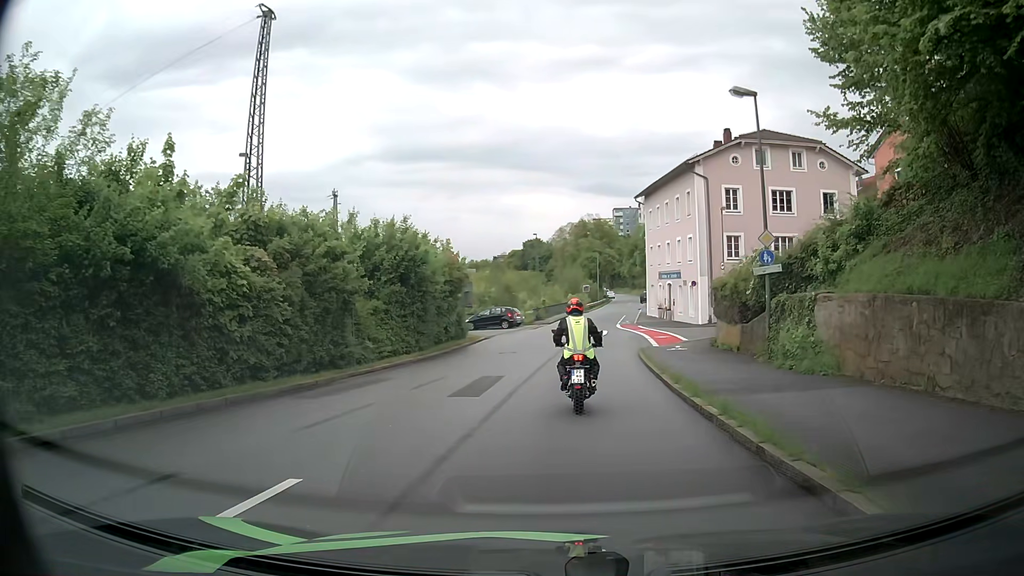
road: residential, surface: asphalt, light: Day
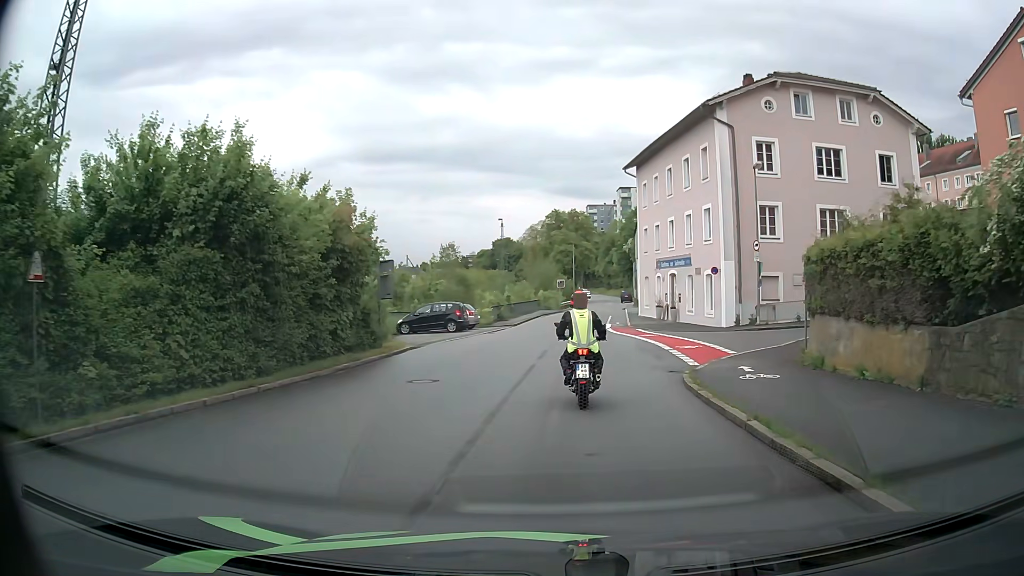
(+0.4, +14.0) m; +2°
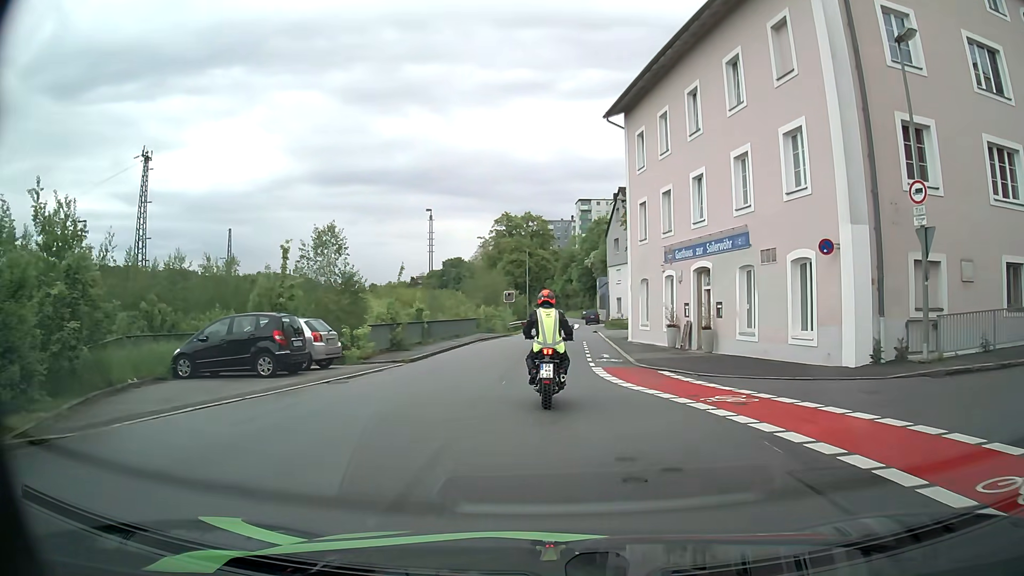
(+0.8, +19.1) m; +4°
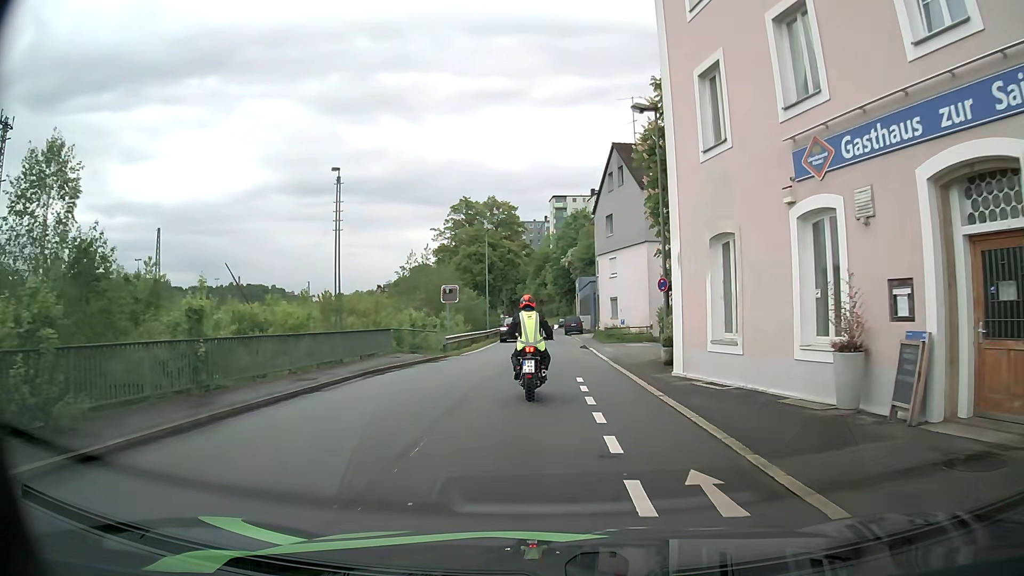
(+0.4, +18.2) m; +2°
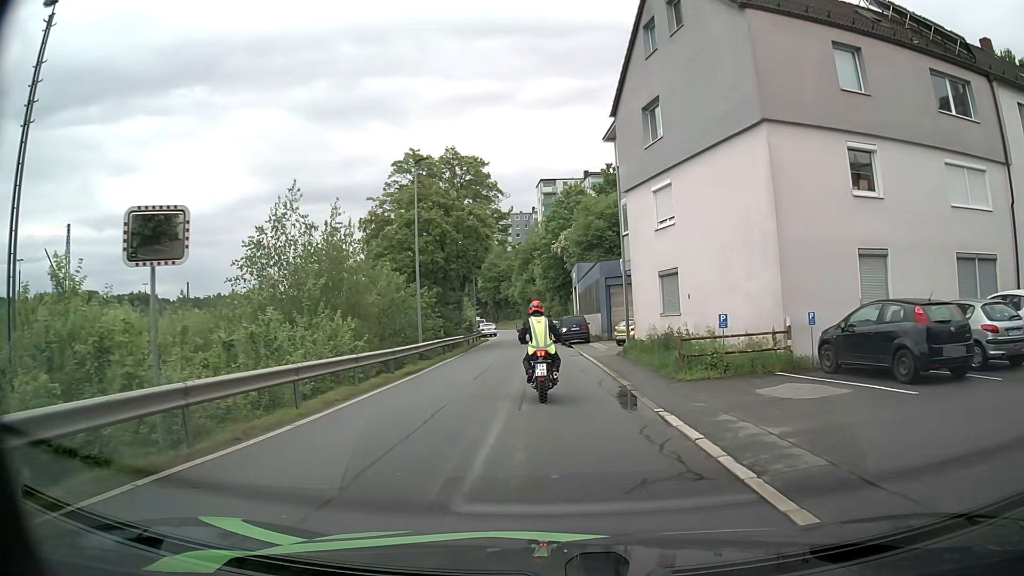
(0.0, +23.8) m; 0°
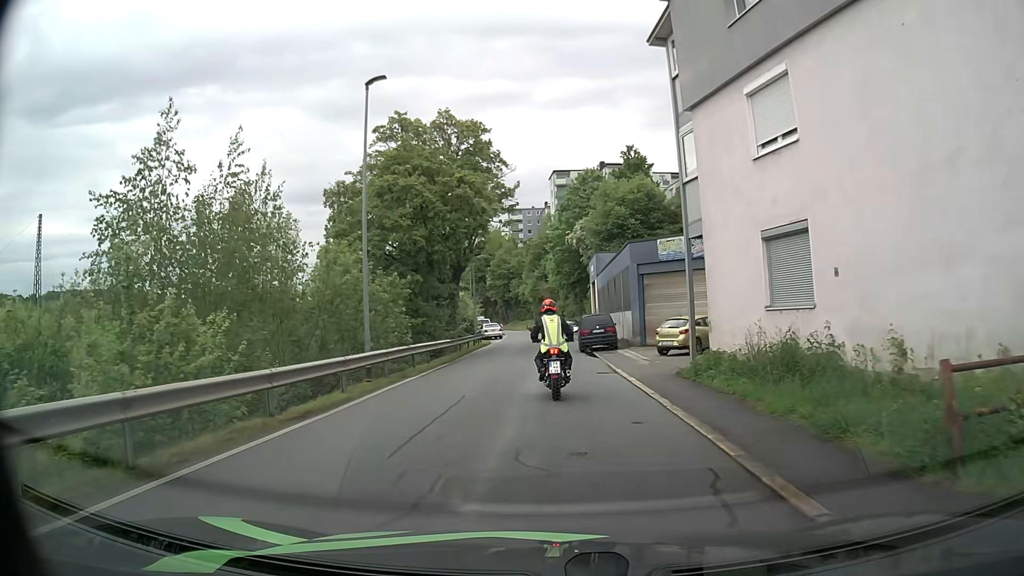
(0.0, +9.8) m; -1°
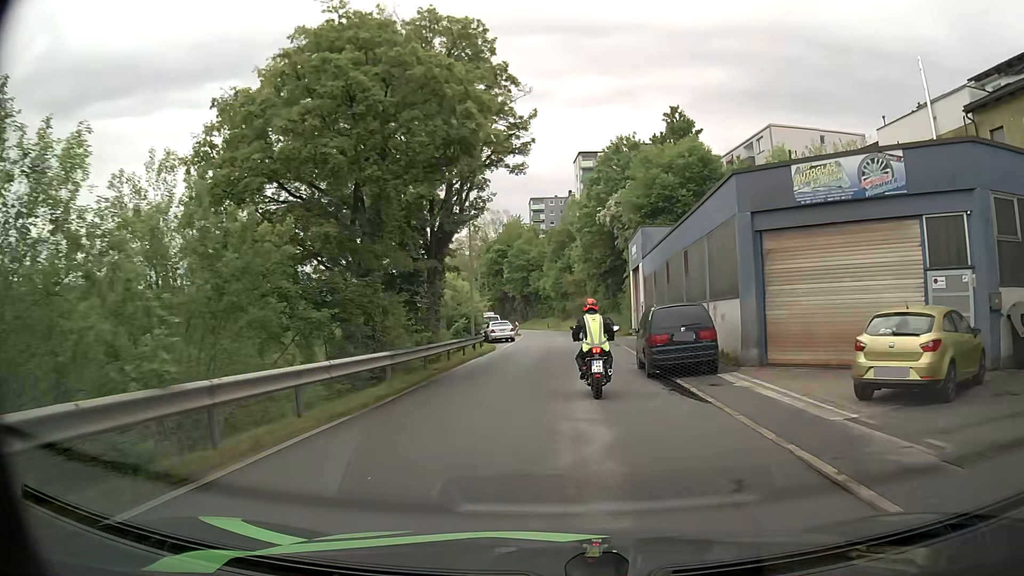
(-0.5, +15.1) m; -2°
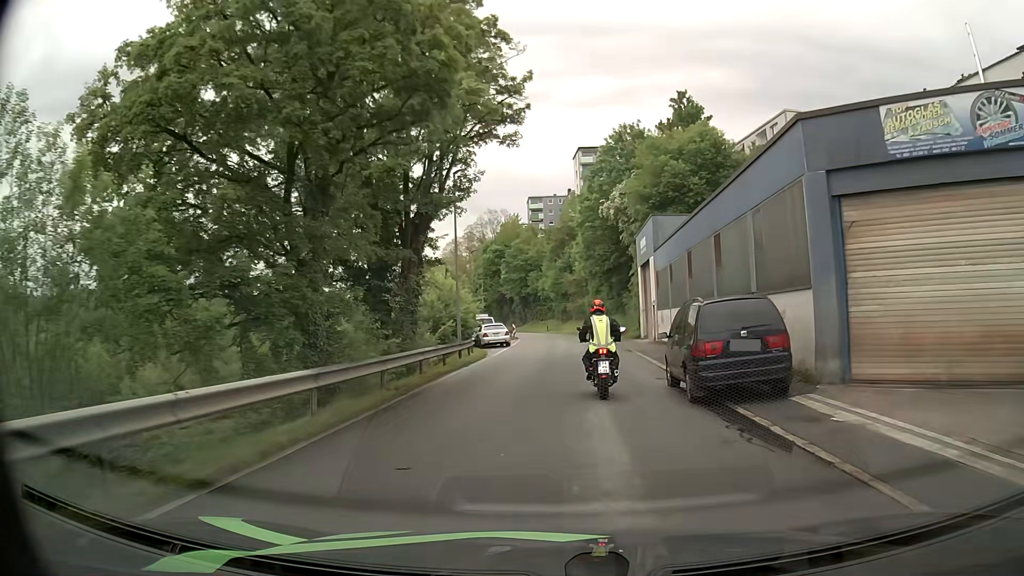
(0.0, +5.0) m; 0°
(0, +10) (0, +20) (+1, +30) (+1, +40) (+1, +50) (+1, +60) (+1, +70) (-1, +80) (-2, +90) (-4, +100) m
